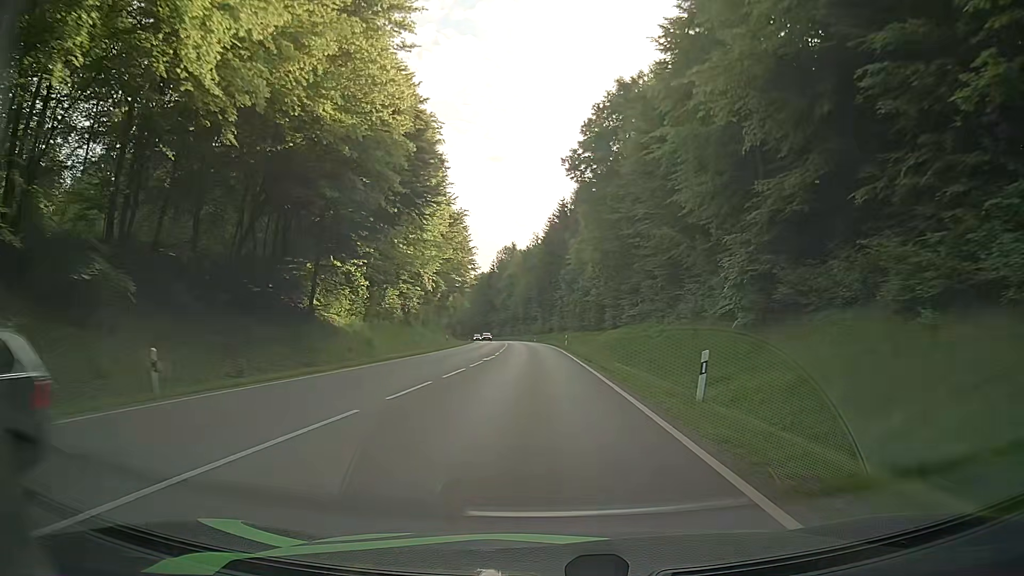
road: secondary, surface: asphalt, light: Day
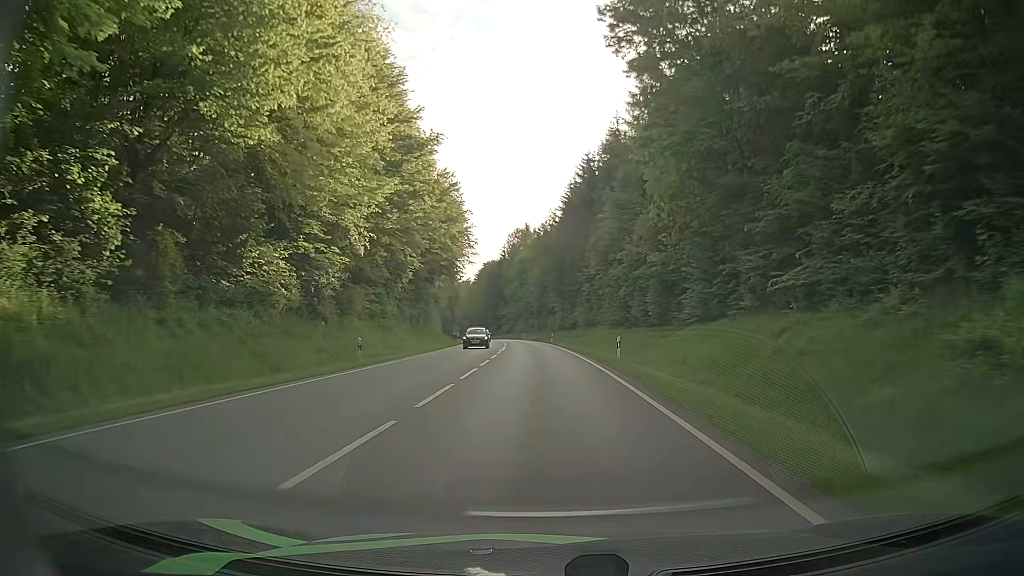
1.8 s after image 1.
(-0.5, +31.5) m; -2°
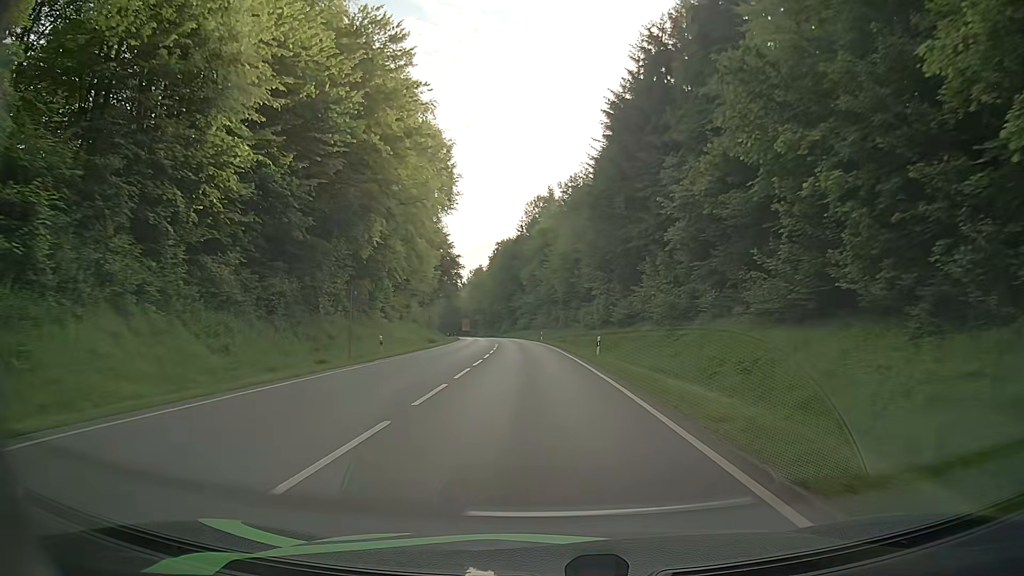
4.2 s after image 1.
(-0.5, +42.3) m; -2°
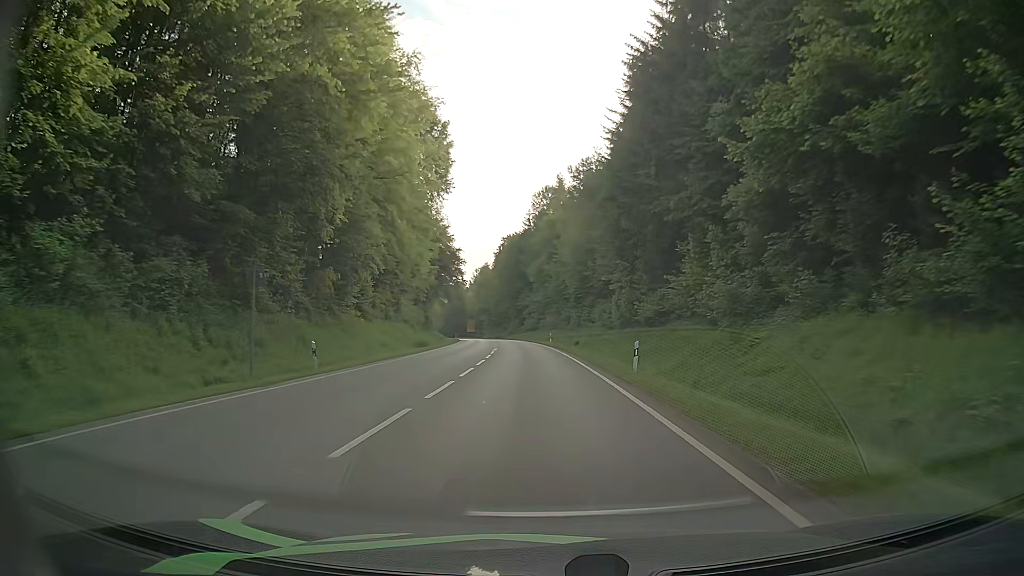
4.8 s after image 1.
(0.0, +10.7) m; 0°
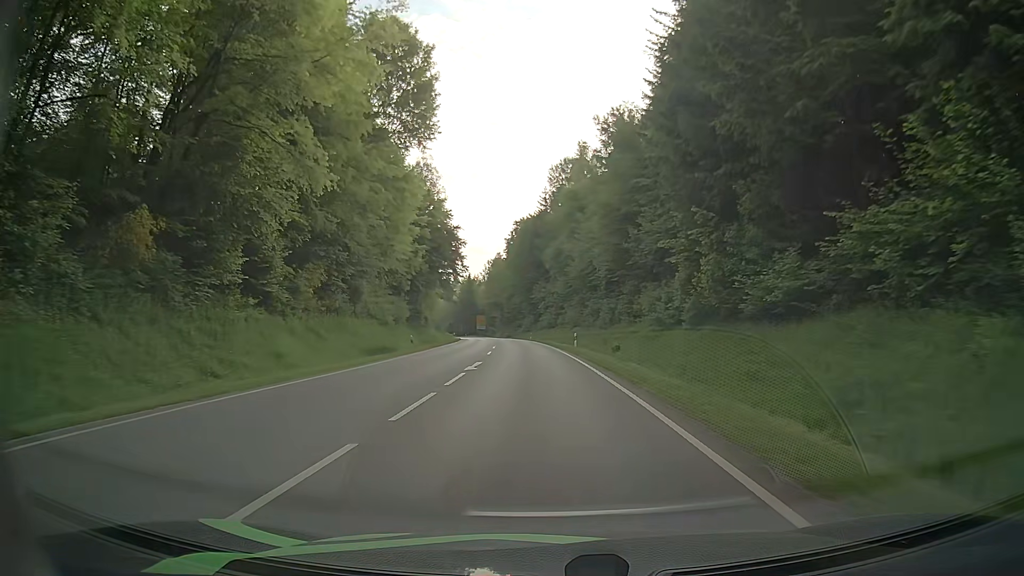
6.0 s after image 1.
(-0.3, +21.5) m; -1°
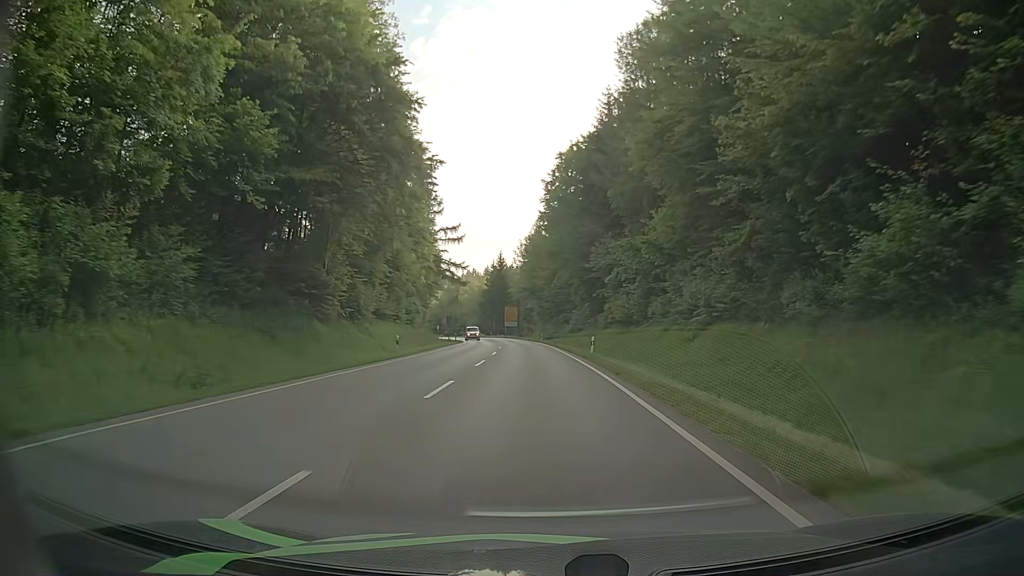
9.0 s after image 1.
(-1.8, +54.8) m; -4°
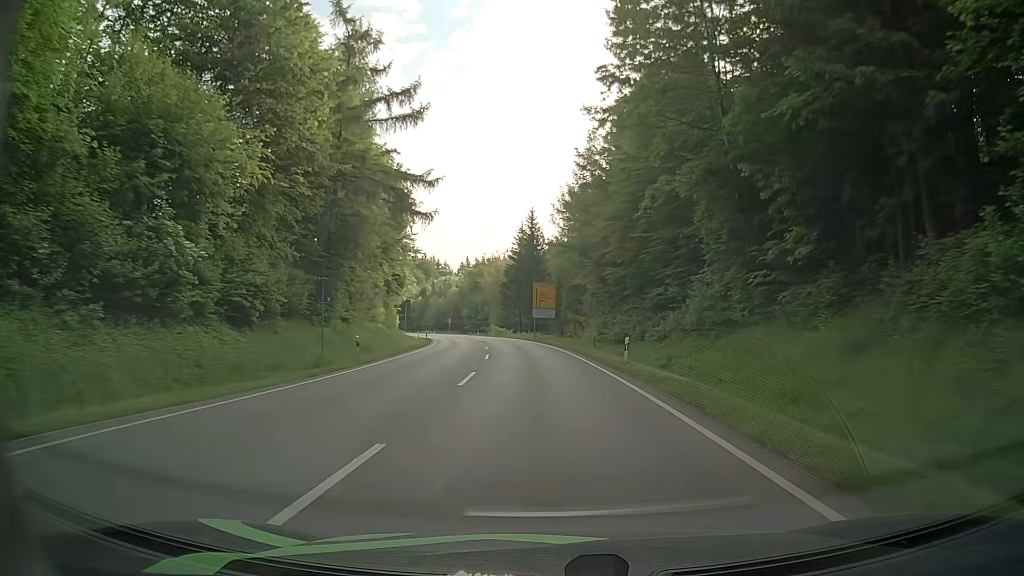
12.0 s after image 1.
(-2.0, +56.0) m; -4°
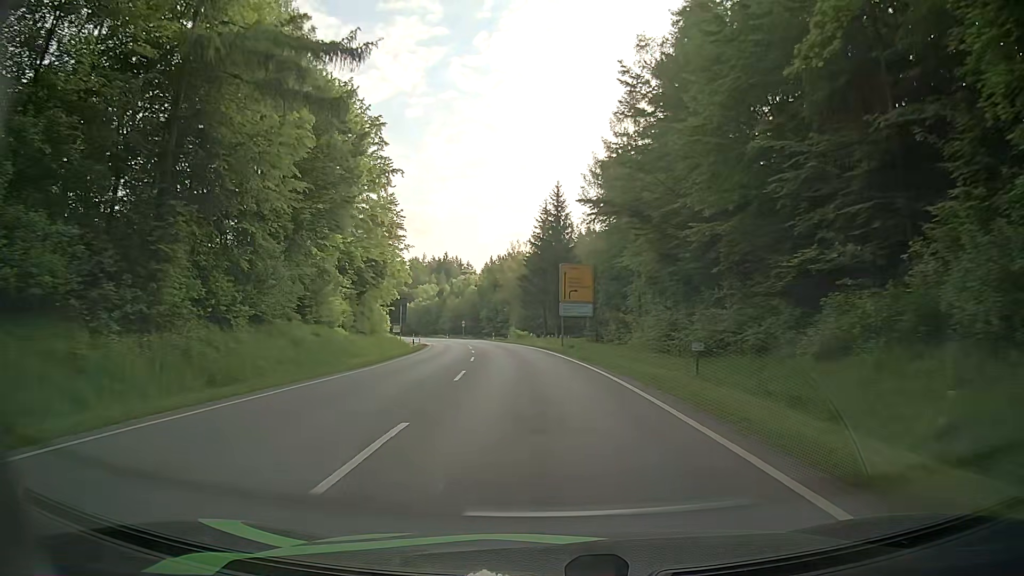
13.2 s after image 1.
(-0.1, +22.2) m; -1°
(0, +10) (-1, +20) (-1, +30) (-2, +40) (-3, +50) (-5, +60) (-7, +70) (-9, +79) (-11, +89) (-13, +99) m
